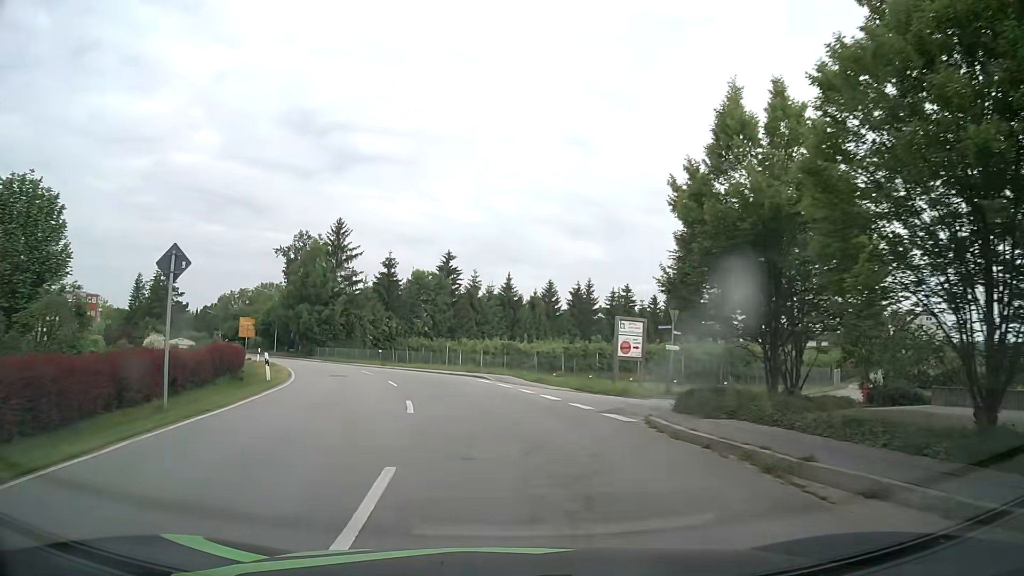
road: secondary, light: Day
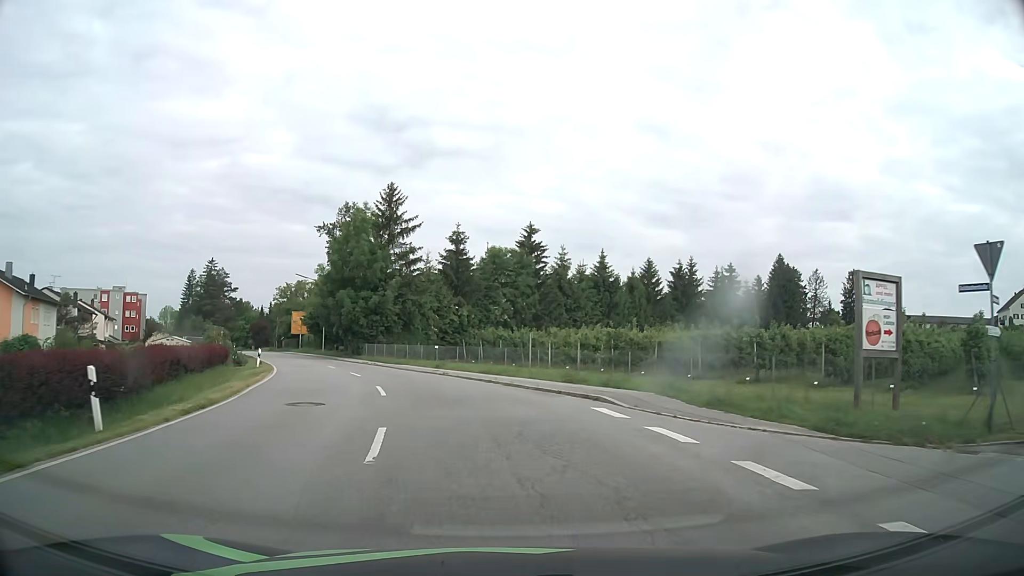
(-0.9, +15.2) m; -7°
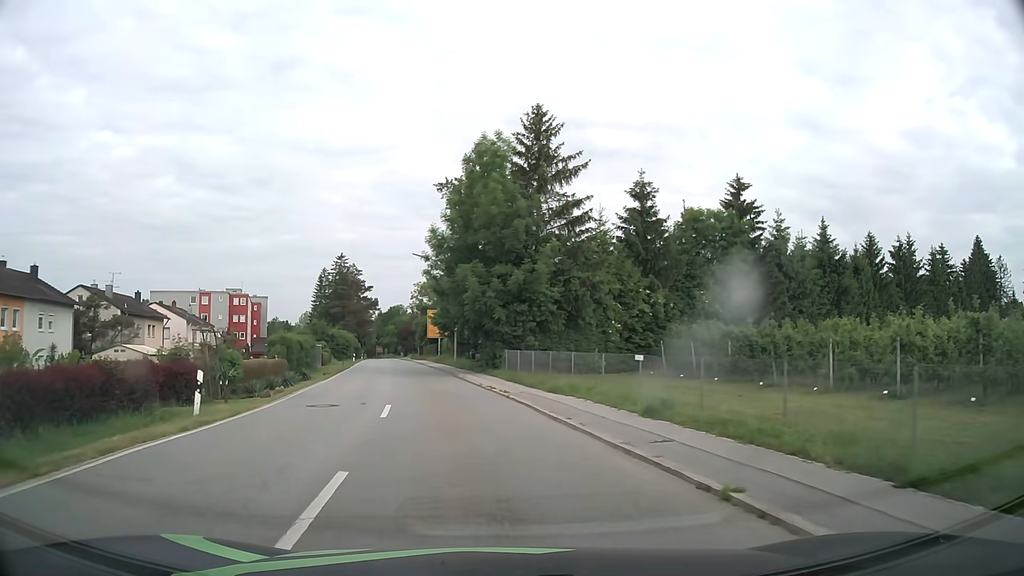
(-2.5, +21.2) m; -14°
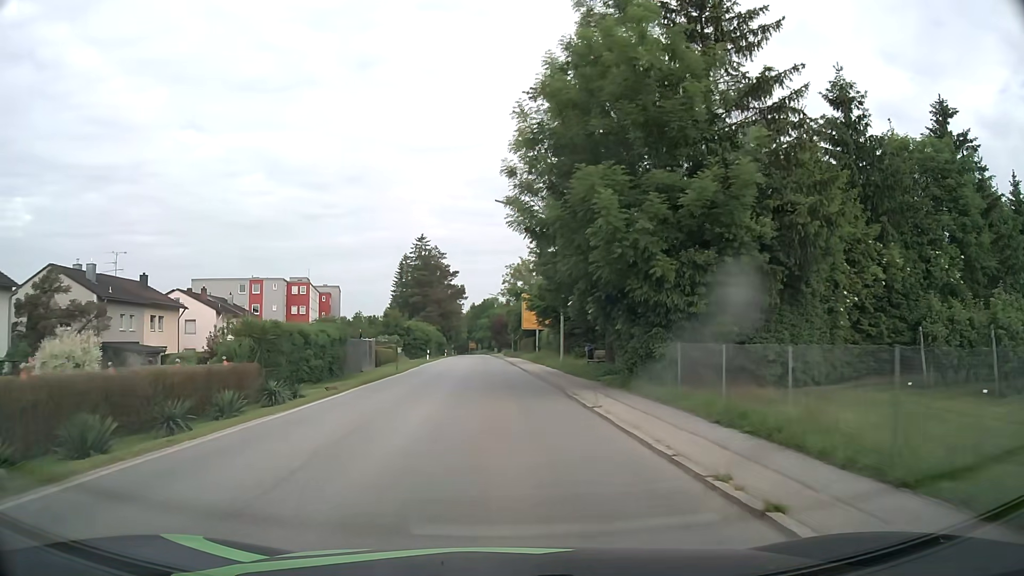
(-1.6, +17.5) m; -9°
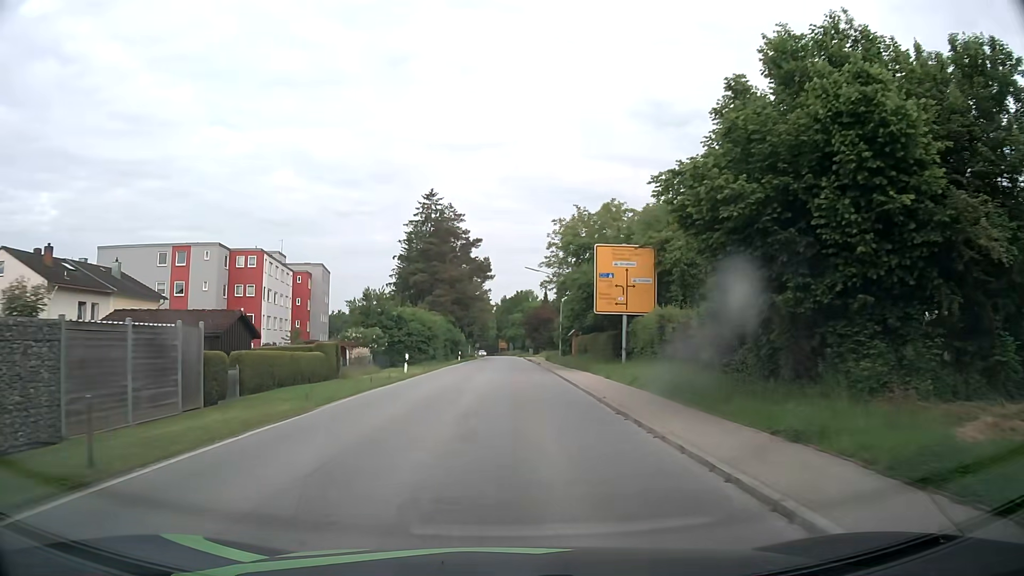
(-1.0, +31.7) m; -3°
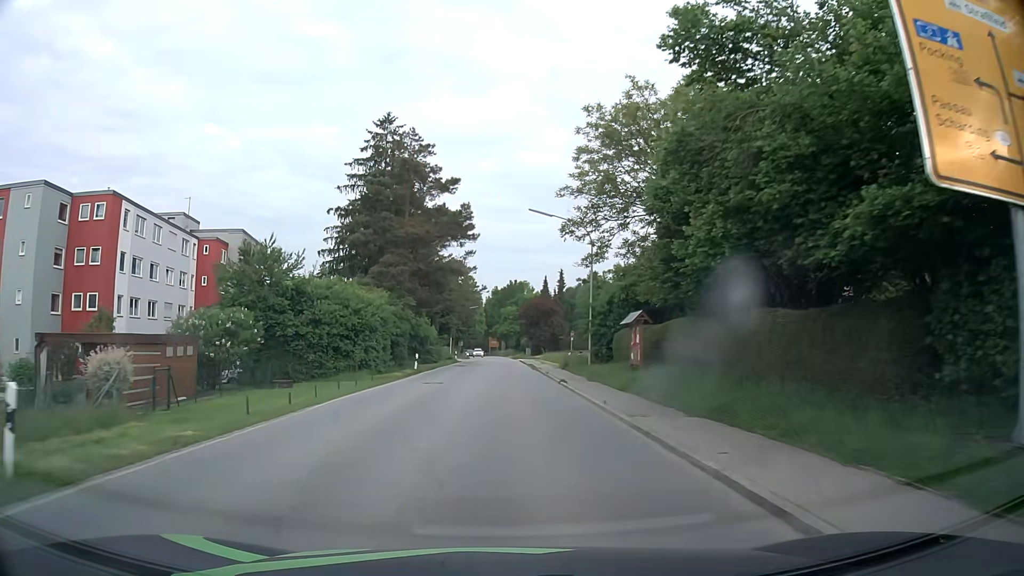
(+0.2, +26.4) m; +1°
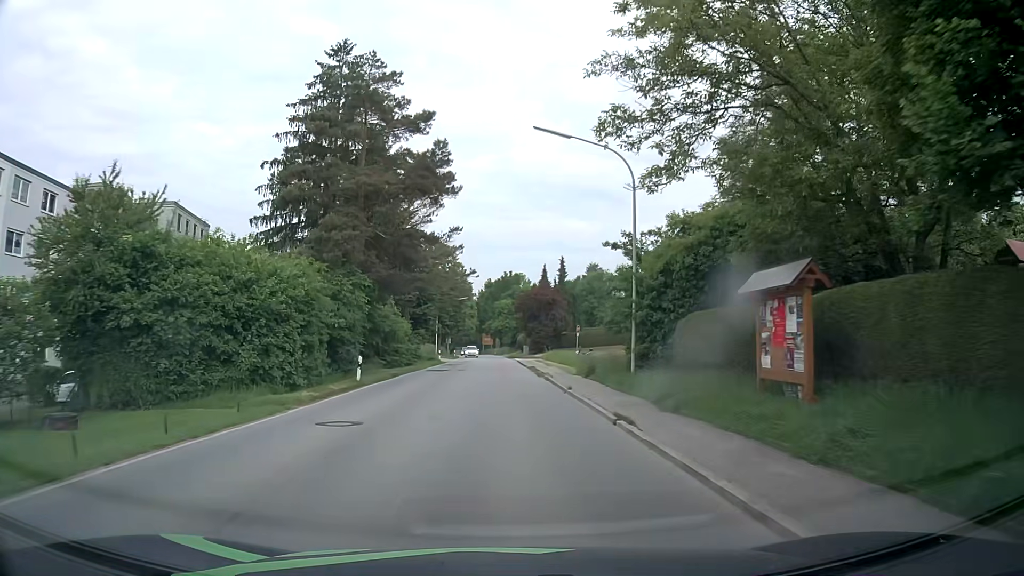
(+0.1, +13.6) m; +1°
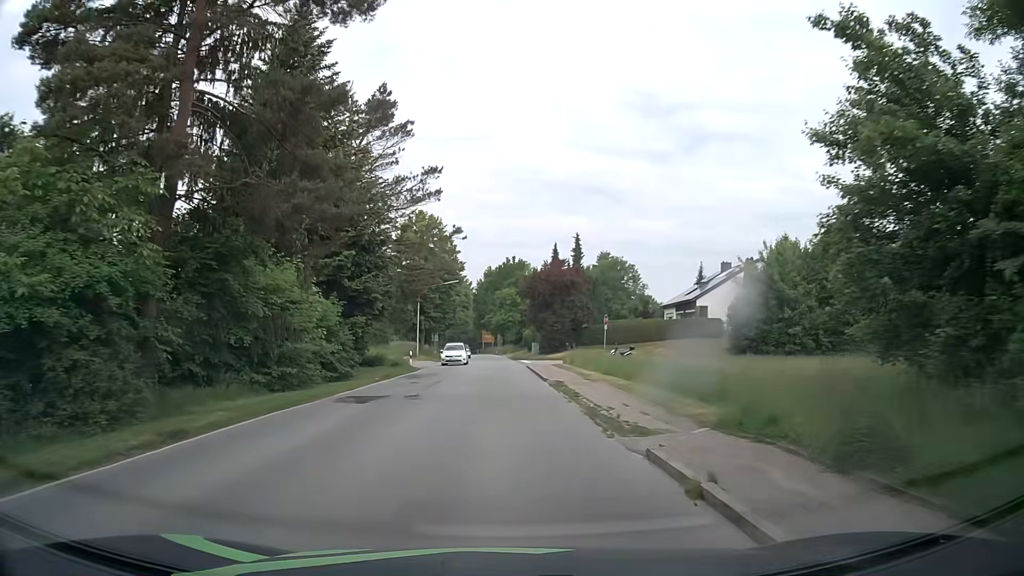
(0.0, +20.4) m; 0°
(0, +10) (0, +20) (0, +30) (0, +40) (-1, +50) (-1, +60) (-2, +70) (-2, +80) (-3, +90) (-3, +100) m
